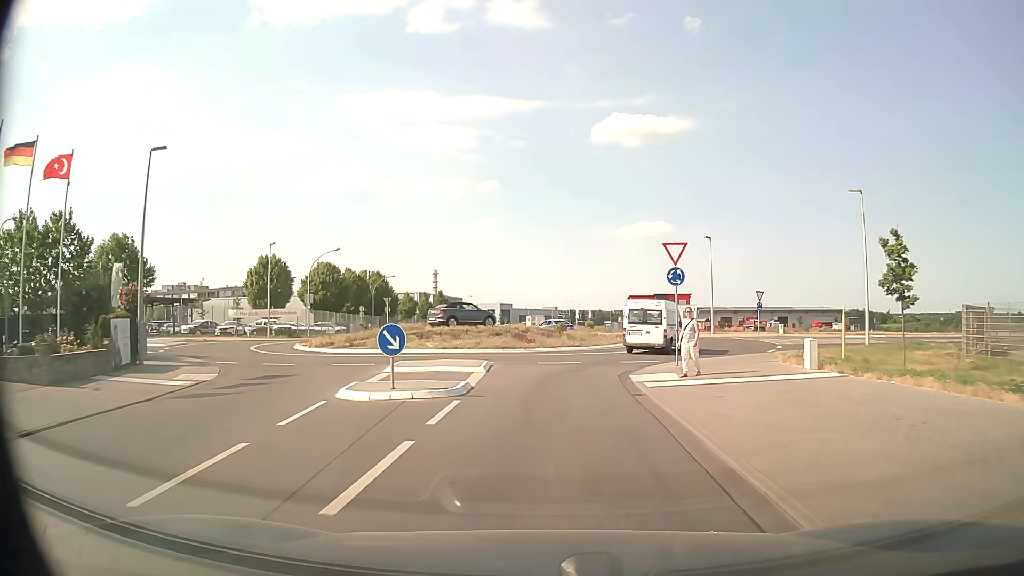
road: tertiary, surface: asphalt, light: Day
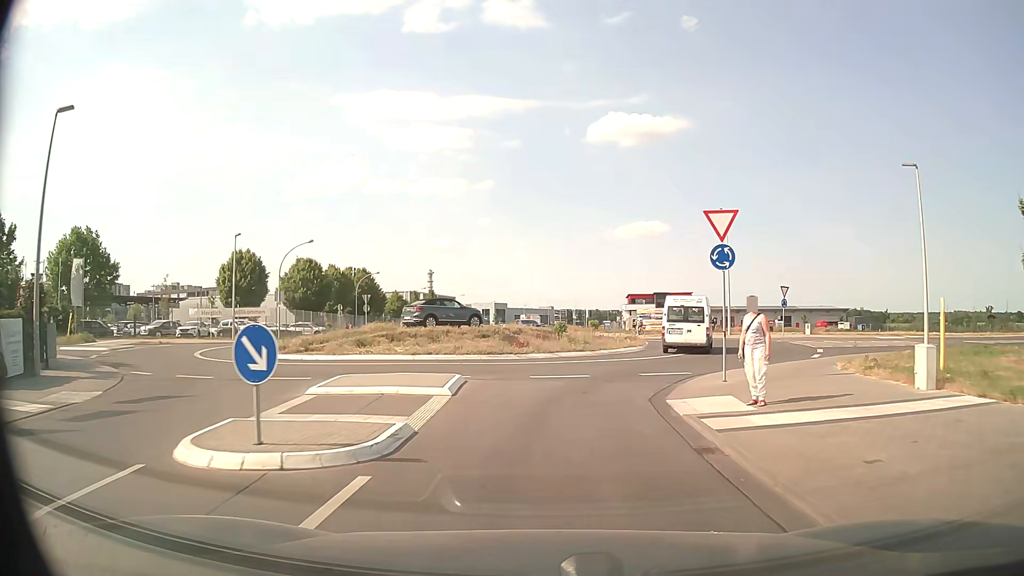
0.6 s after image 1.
(0.0, +5.9) m; 0°
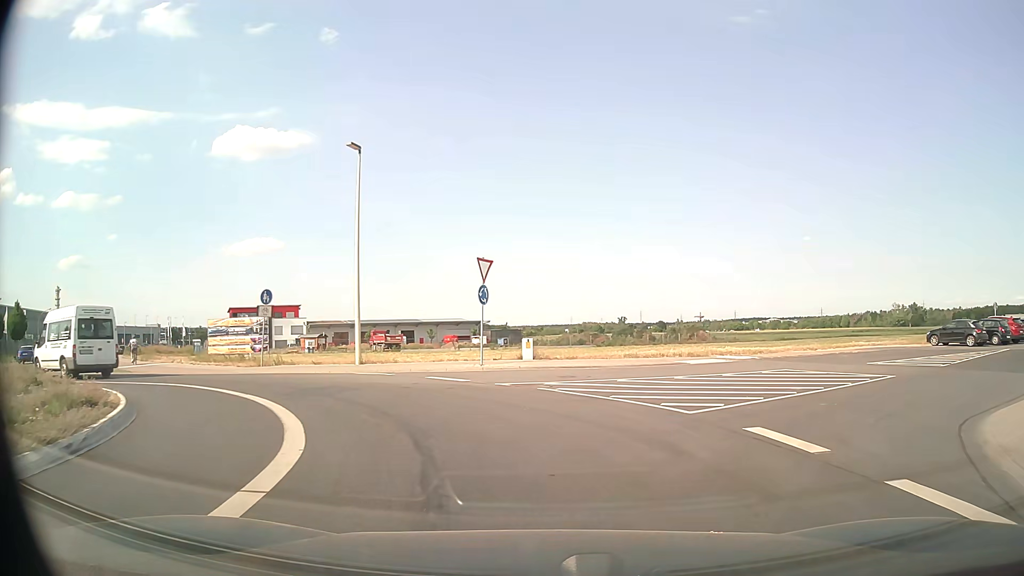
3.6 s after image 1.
(+4.5, +22.9) m; +33°
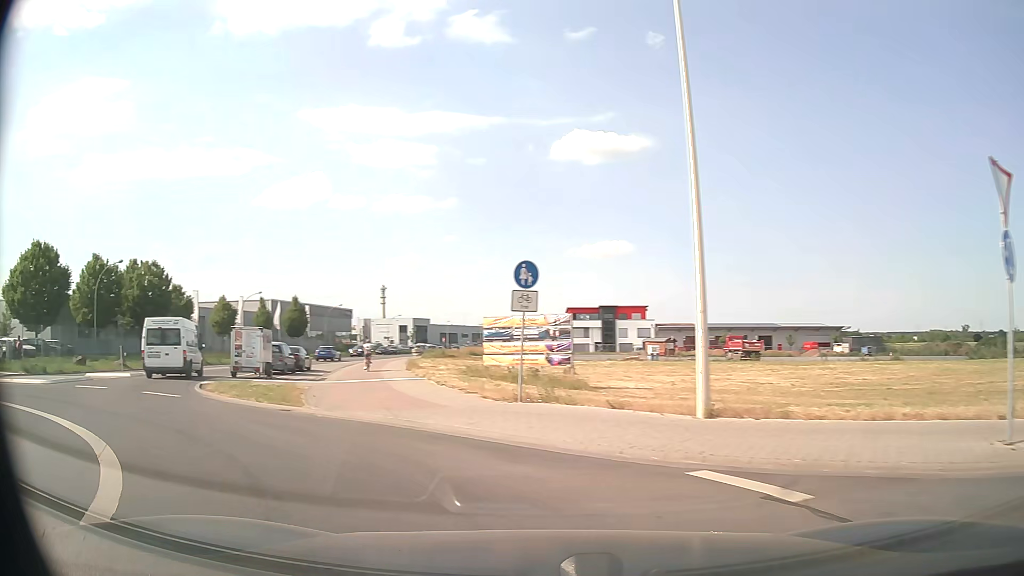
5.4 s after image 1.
(-2.2, +12.4) m; -29°
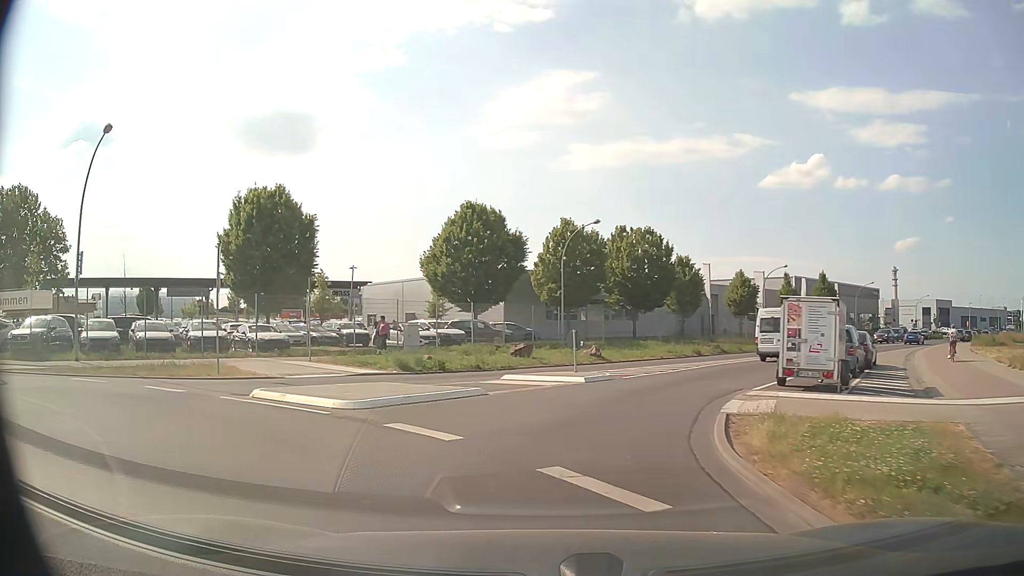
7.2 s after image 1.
(-5.3, +11.5) m; -44°
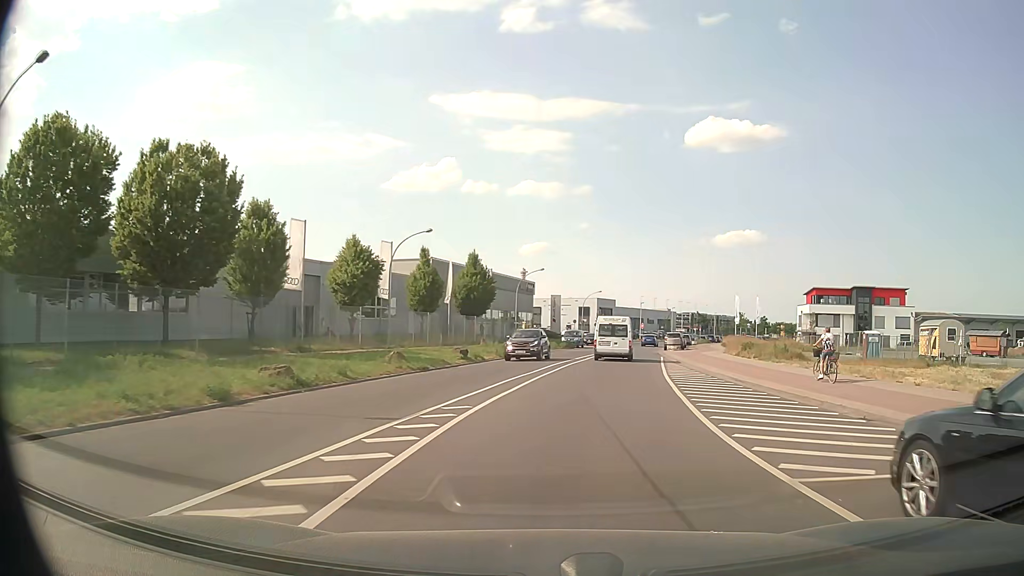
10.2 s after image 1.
(+6.5, +24.8) m; +32°
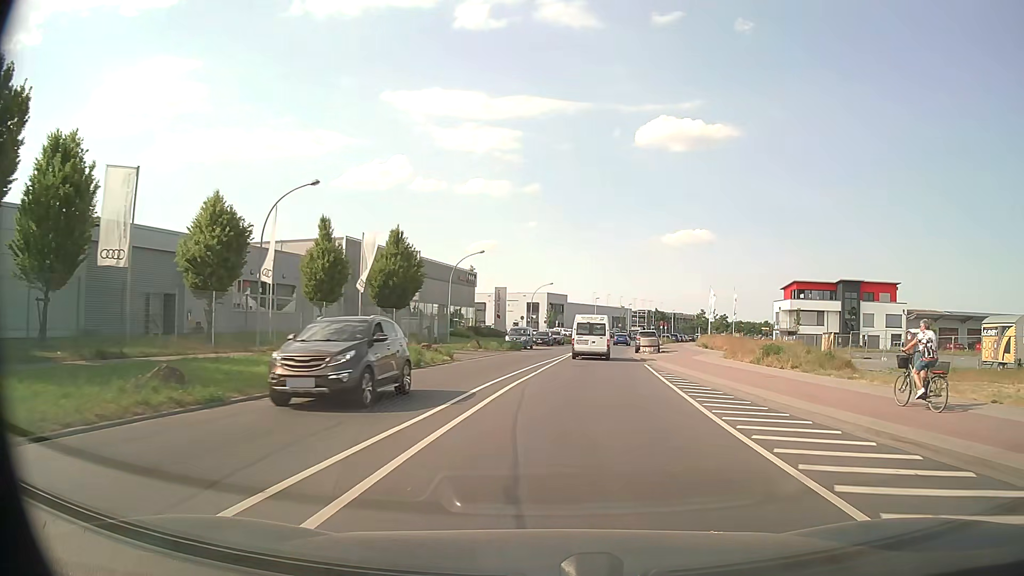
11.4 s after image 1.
(+0.6, +13.6) m; +5°
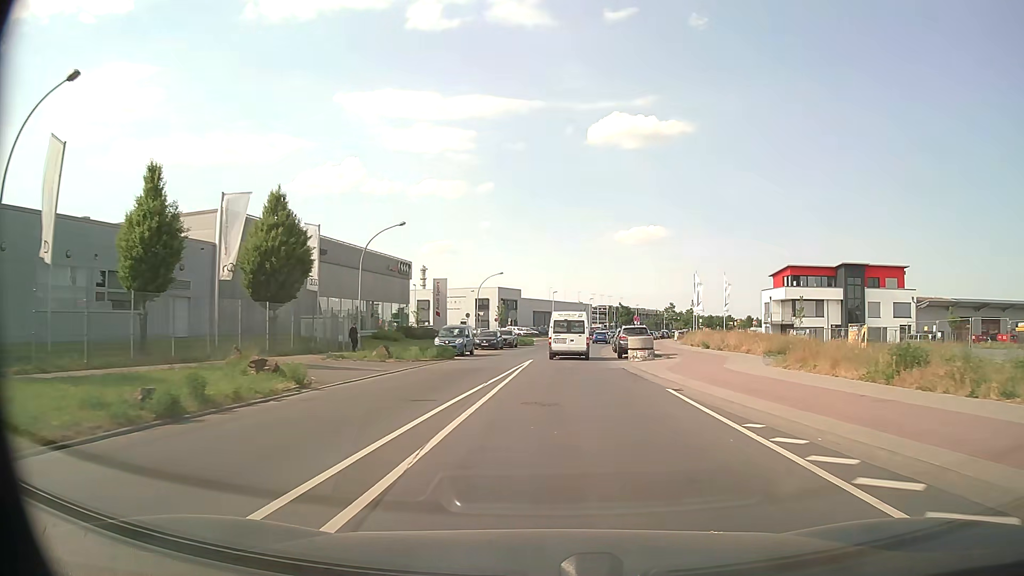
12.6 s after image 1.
(+0.5, +15.3) m; +4°
(0, +10) (+1, +20) (+1, +30) (+2, +40) (+2, +50) (+4, +60) (+5, +70) (+7, +80) (+8, +89) (+10, +99) m
